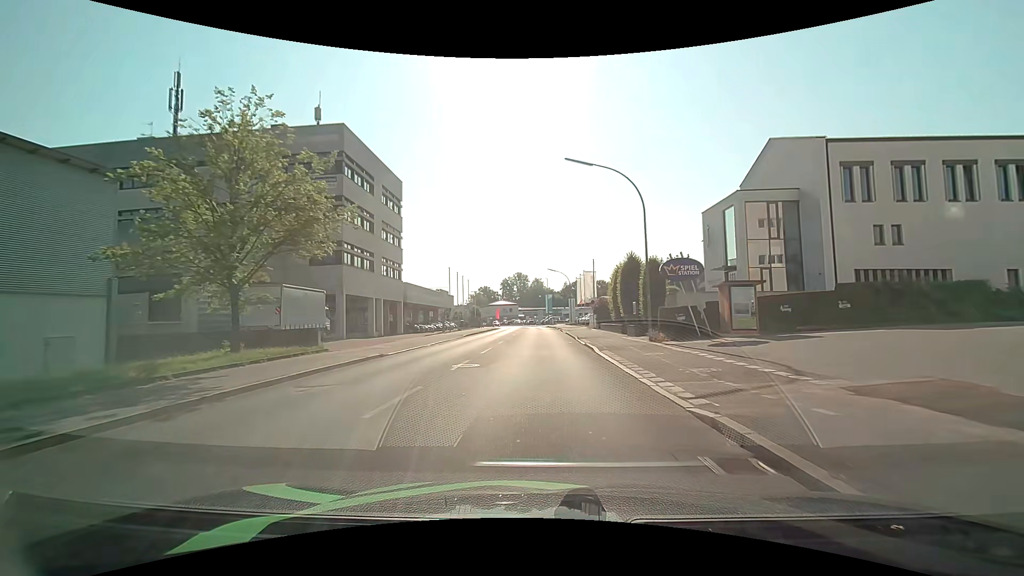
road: tertiary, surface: asphalt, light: Day
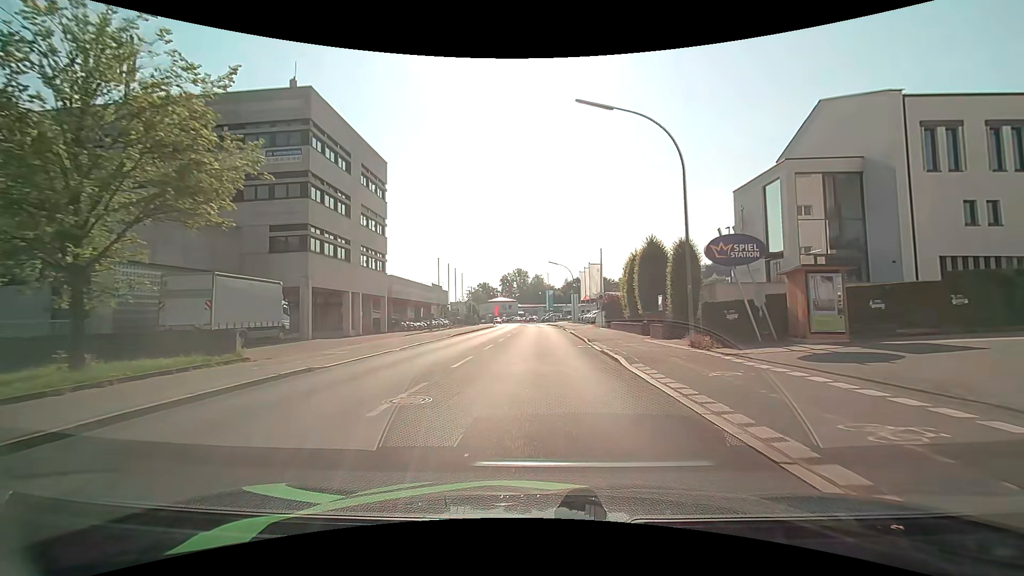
(0.0, +6.3) m; 0°
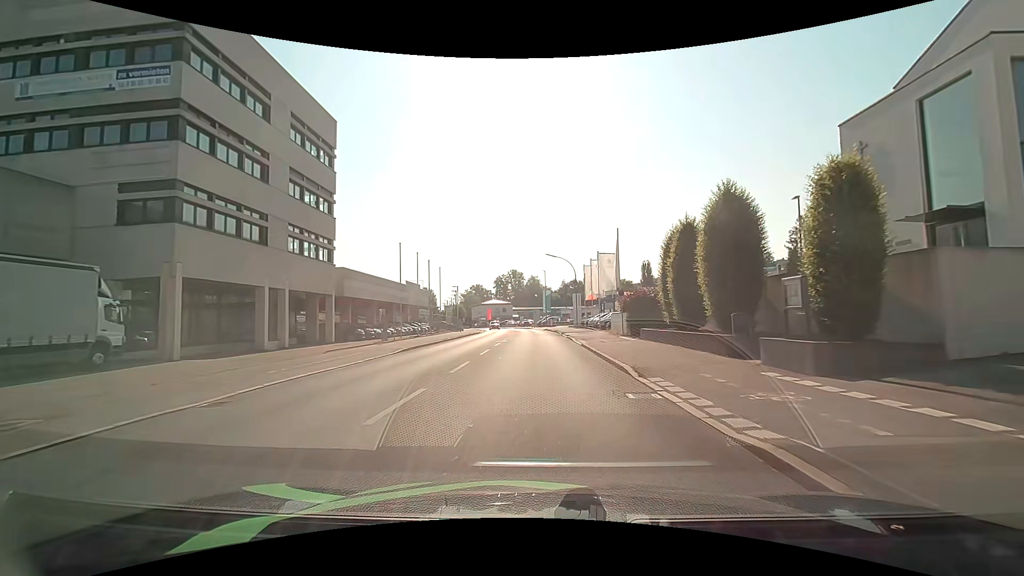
(+0.1, +12.7) m; +1°
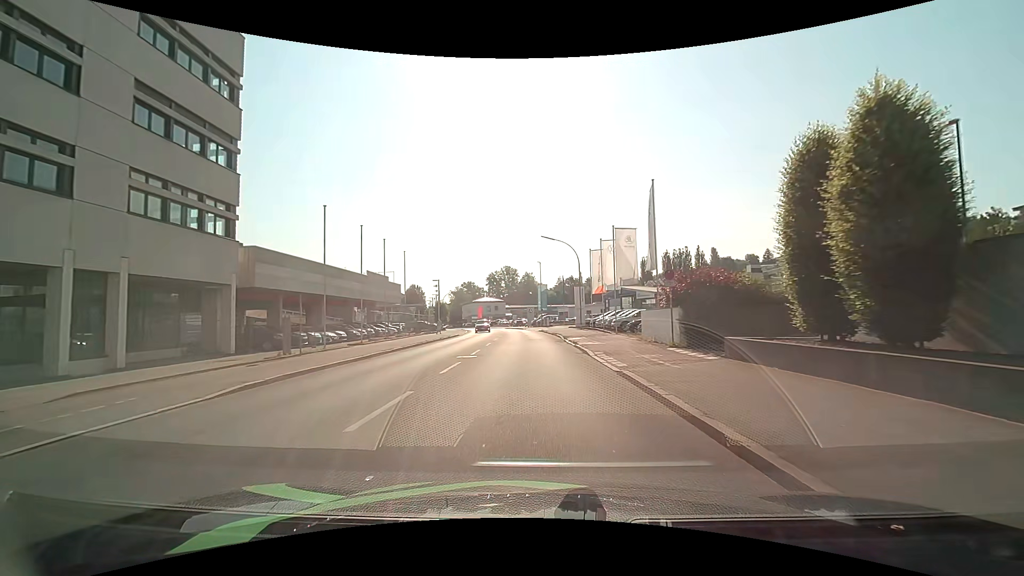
(+0.1, +12.6) m; 0°
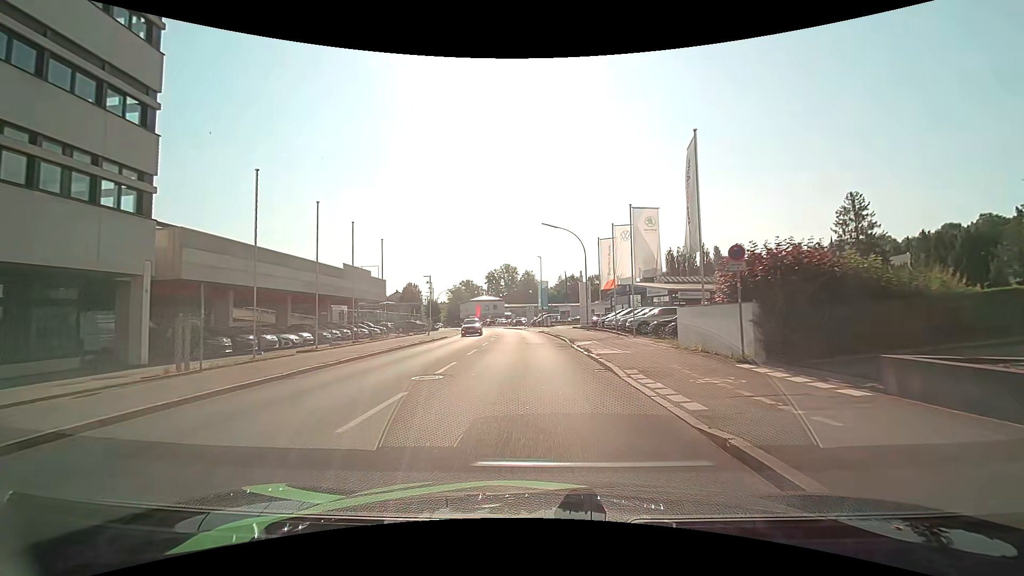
(0.0, +6.2) m; 0°
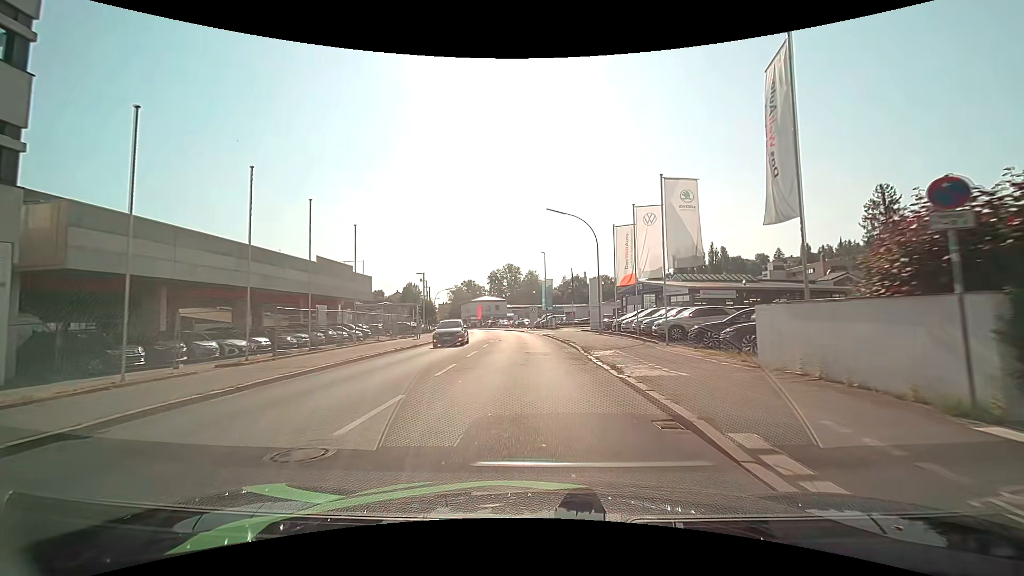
(0.0, +6.2) m; 0°
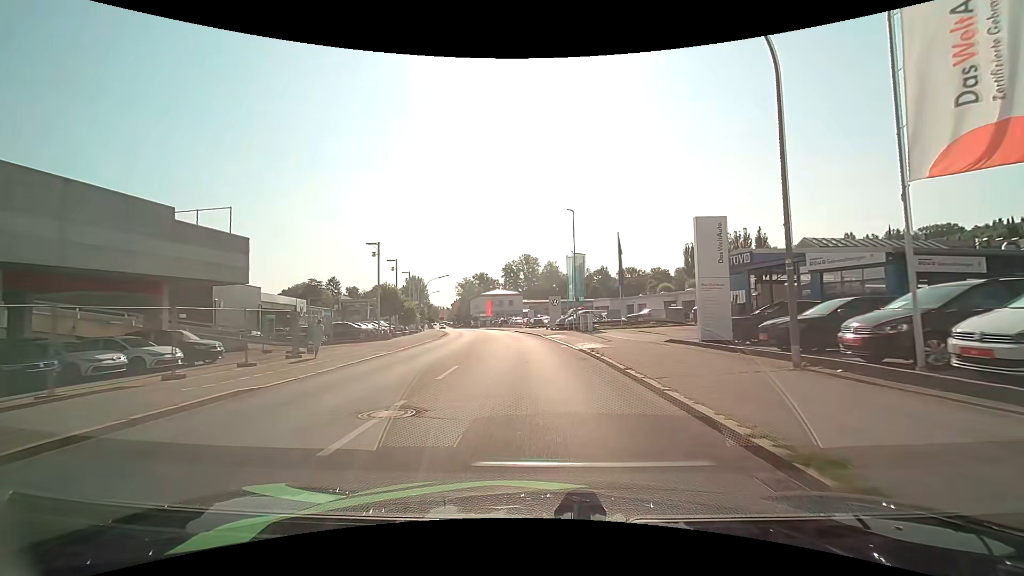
(-0.4, +25.0) m; -2°
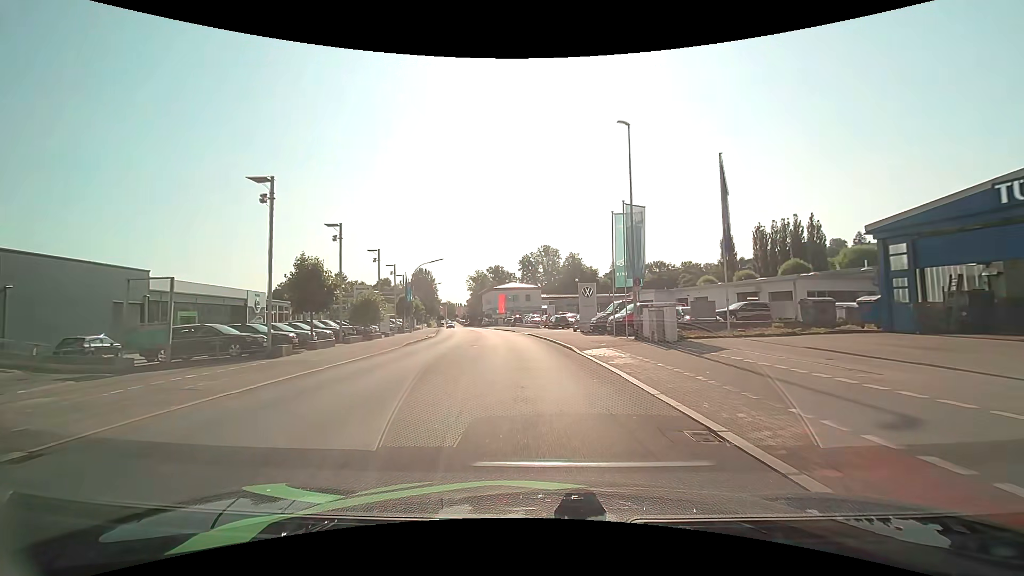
(-0.3, +18.9) m; -2°
(0, +10) (-1, +20) (-1, +30) (-2, +40) (-4, +50) (-6, +60) (-8, +69) (-10, +79) (-12, +89) (-14, +99) m
